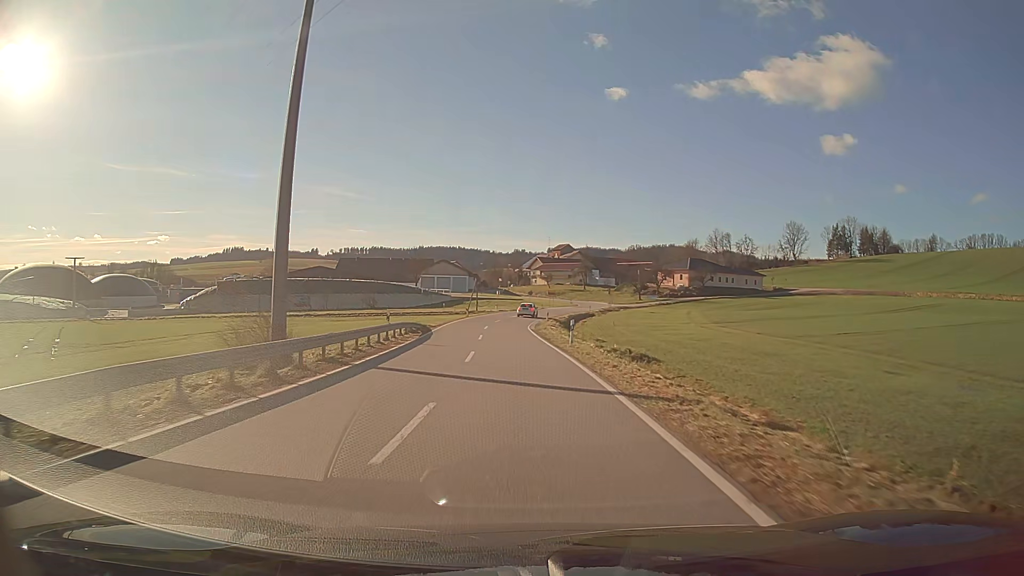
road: secondary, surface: asphalt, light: Day
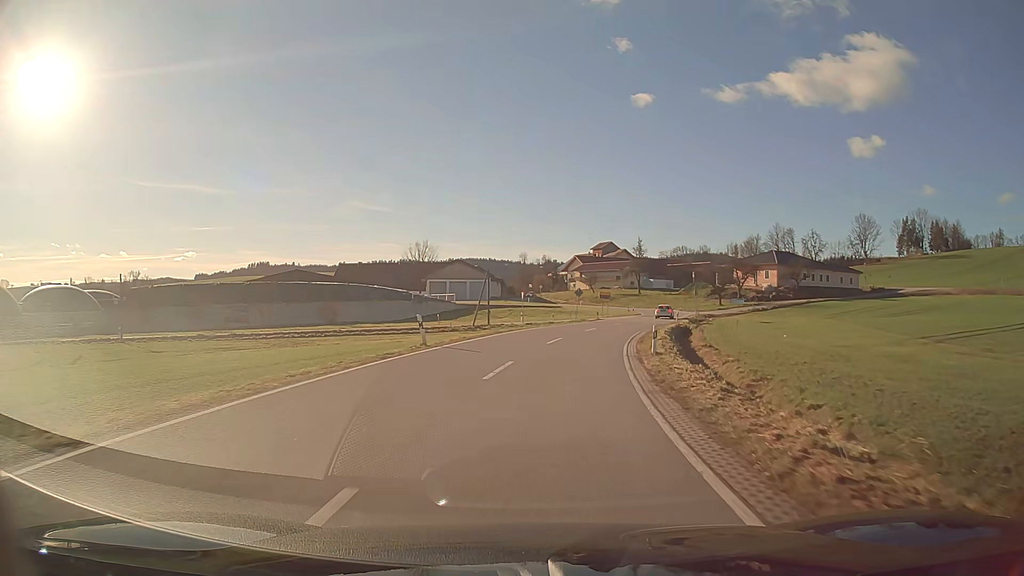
(-1.1, +40.8) m; -1°
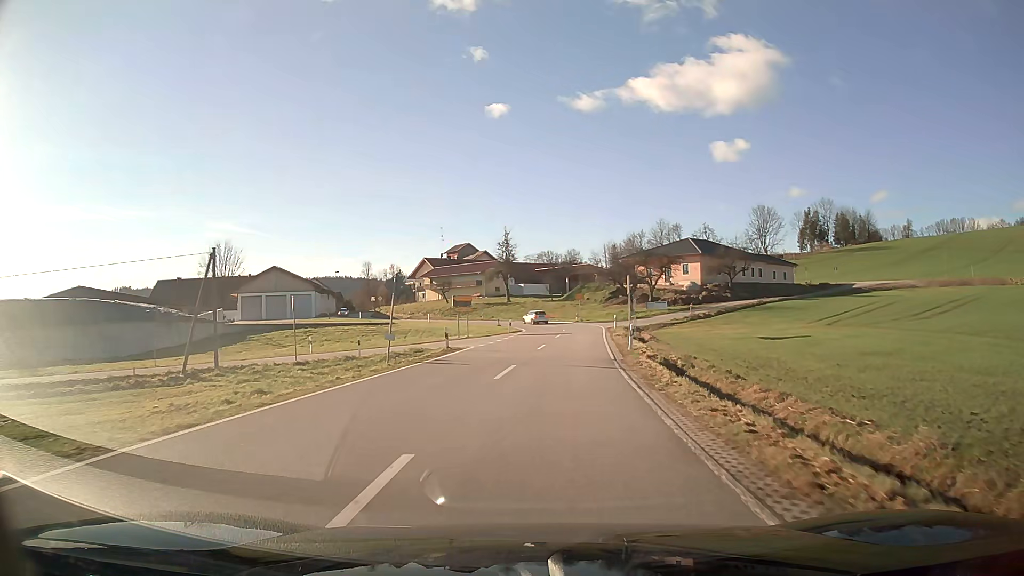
(+3.2, +33.8) m; +11°
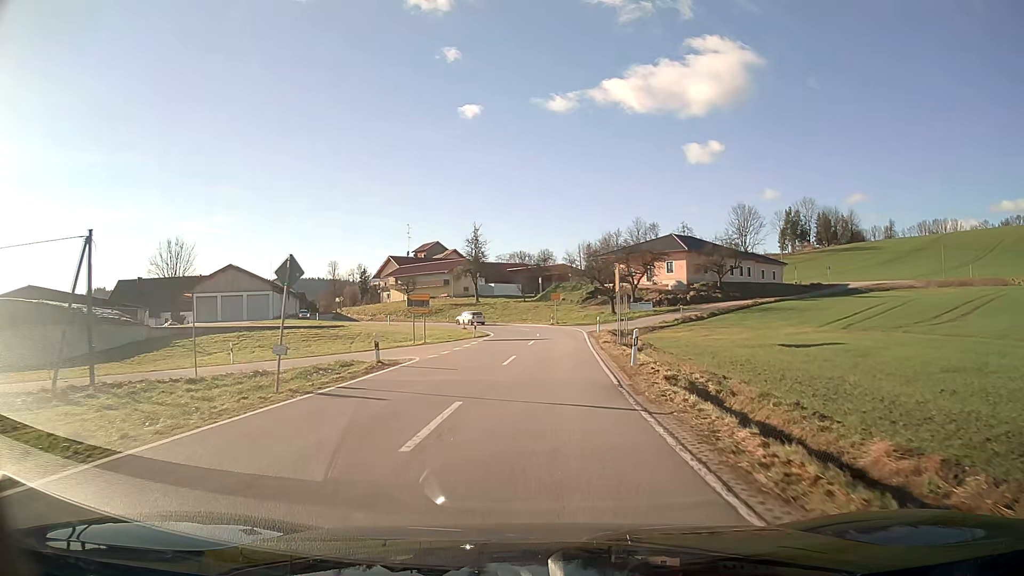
(+0.1, +7.5) m; +2°
(0, +10) (+1, +20) (+1, +30) (+1, +40) (+1, +50) (-2, +60) (-7, +68) (-13, +76) (-20, +83) (-27, +90) m
